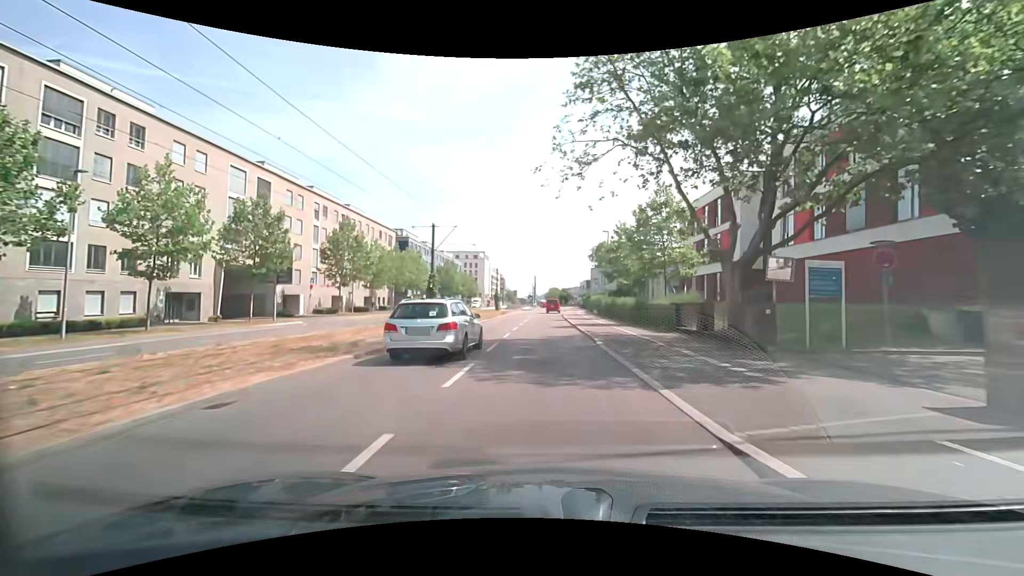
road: secondary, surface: asphalt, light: Day
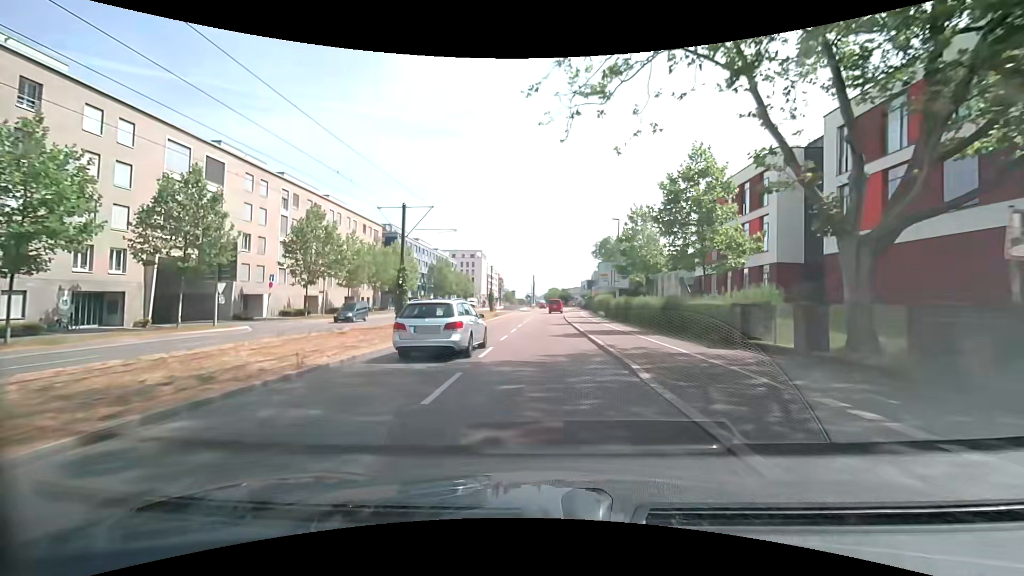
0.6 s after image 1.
(-0.1, +7.4) m; 0°
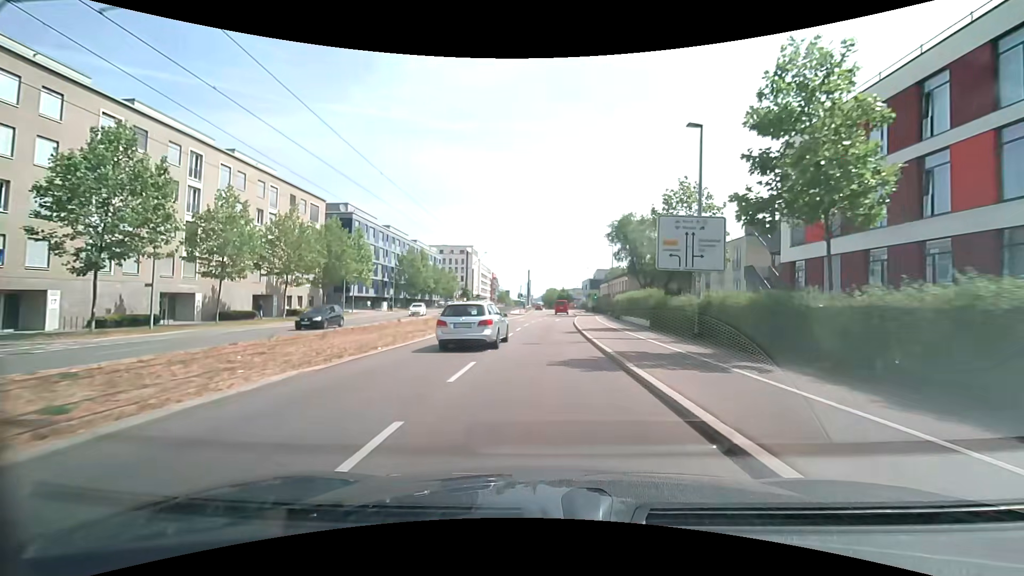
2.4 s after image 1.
(0.0, +22.0) m; 0°
(0, +10) (0, +20) (0, +30) (+1, +40) (+1, +50) (+2, +60) (+2, +70) (+3, +80) (+3, +90) (+3, +100) m
